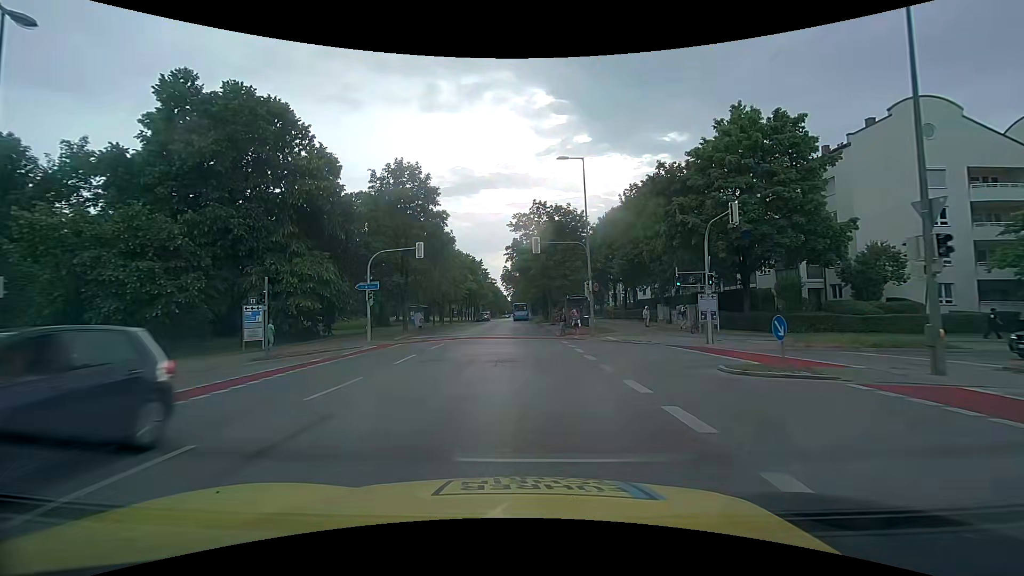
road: tertiary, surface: asphalt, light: Day
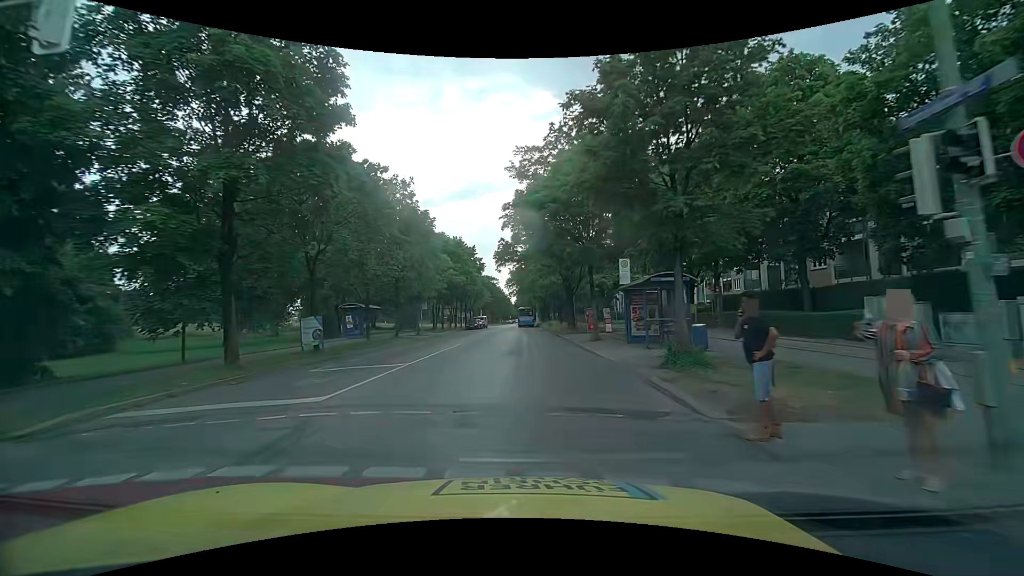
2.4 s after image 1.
(-0.3, +24.8) m; -1°
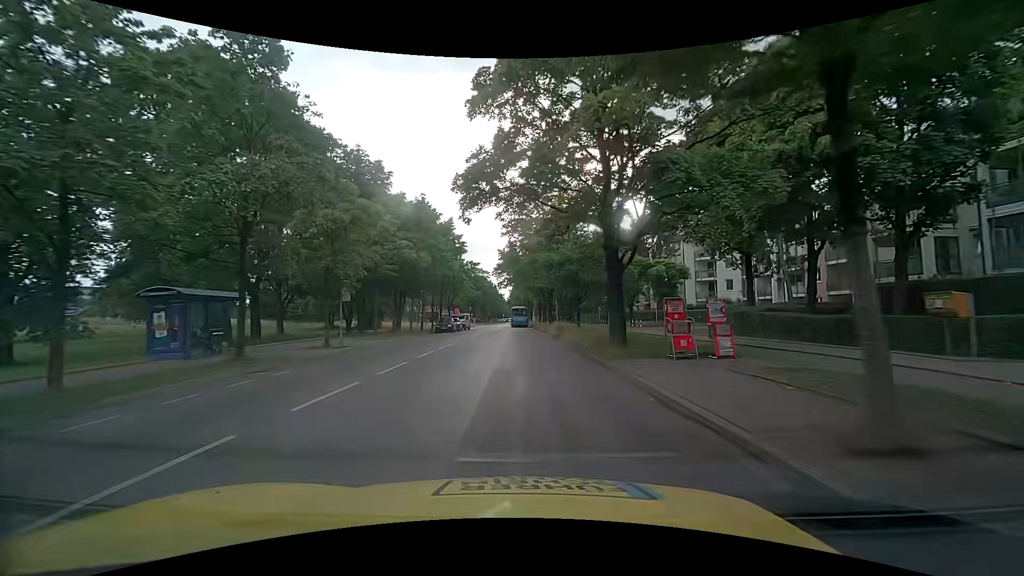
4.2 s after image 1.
(+0.1, +19.0) m; 0°
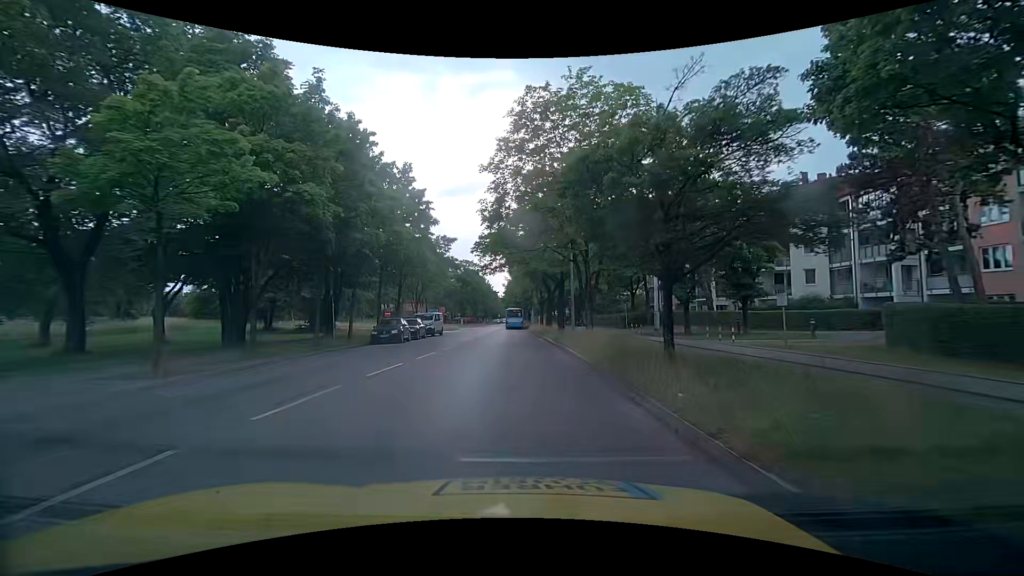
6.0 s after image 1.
(+0.2, +18.8) m; +2°
(0, +10) (-1, +20) (-1, +30) (-2, +40) (-2, +50) (-2, +60) (-2, +70) (-3, +80) (-3, +90) (-3, +100) m
